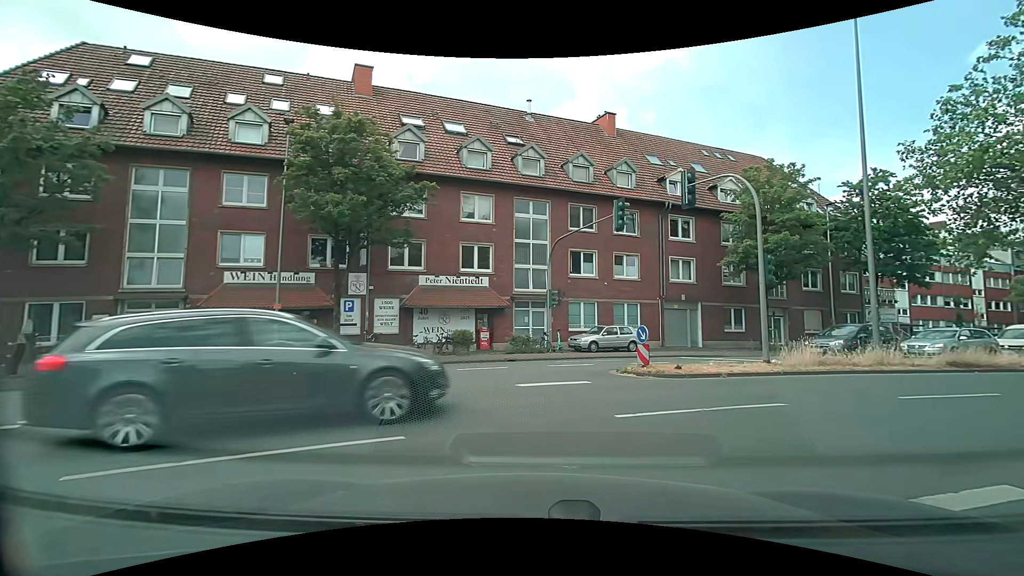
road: residential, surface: asphalt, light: Day
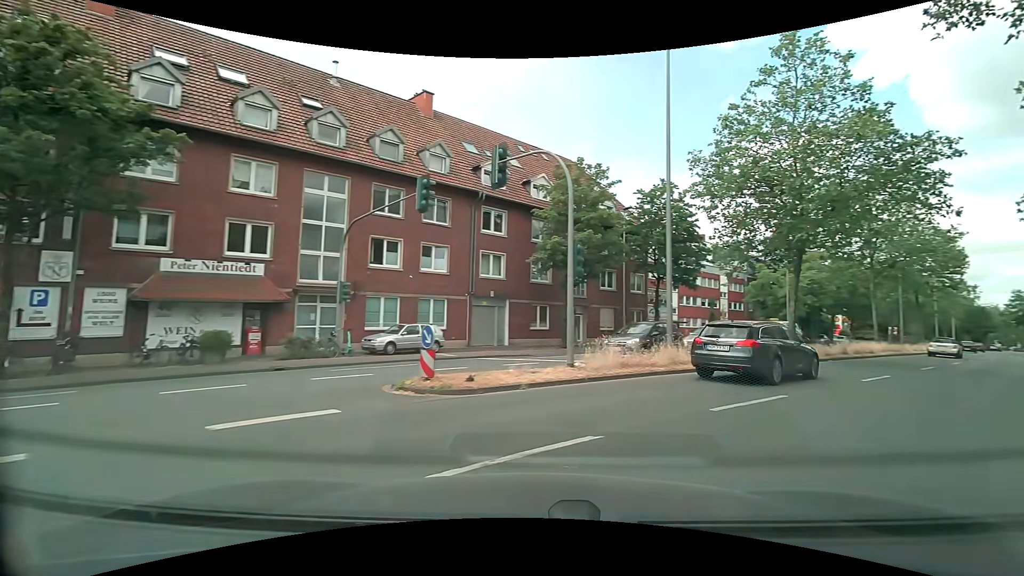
(+0.7, +3.4) m; +21°
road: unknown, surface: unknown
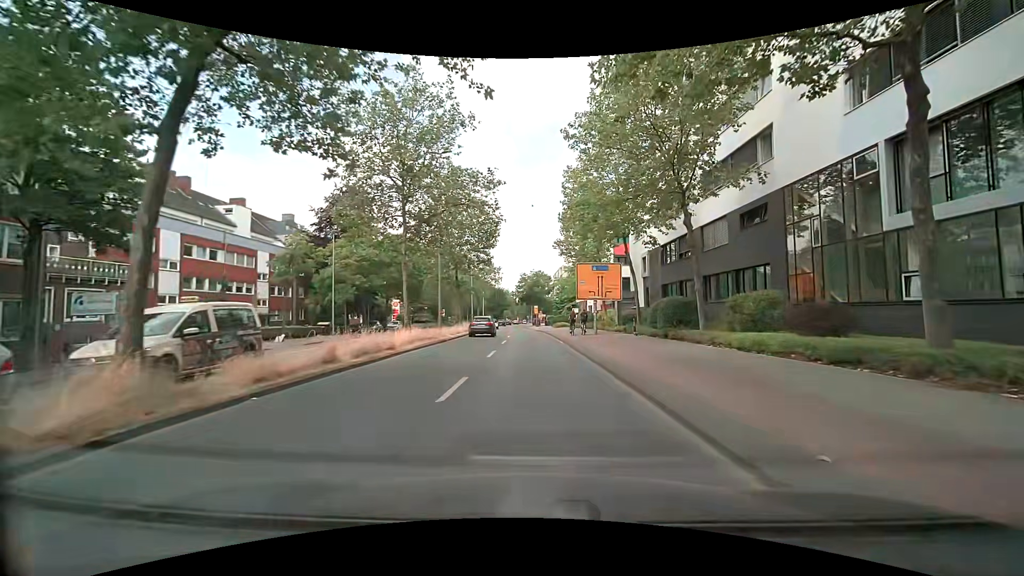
(+10.1, +15.5) m; +45°
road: secondary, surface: asphalt
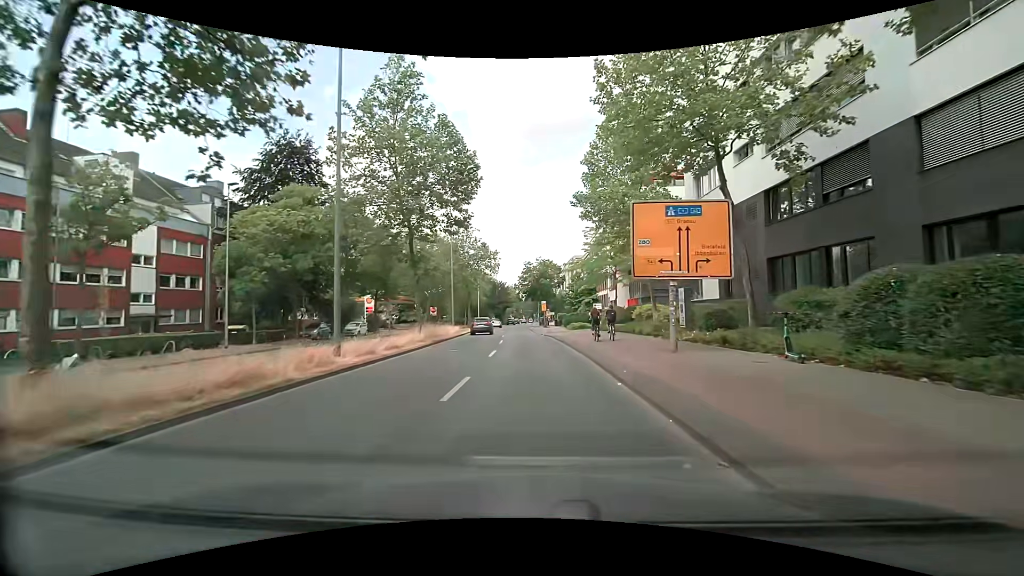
(-0.1, +18.1) m; -1°
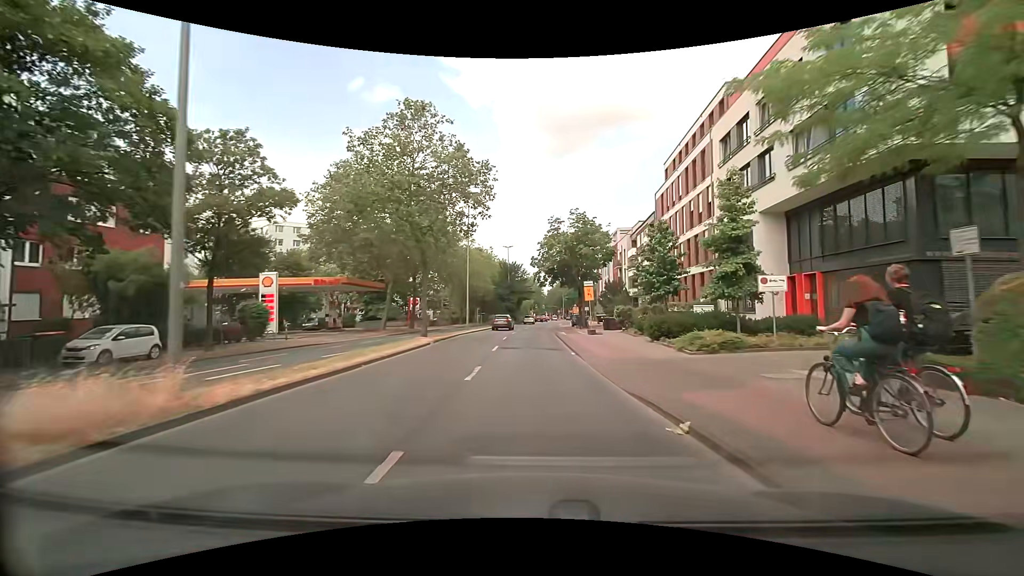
(-0.9, +33.5) m; -3°
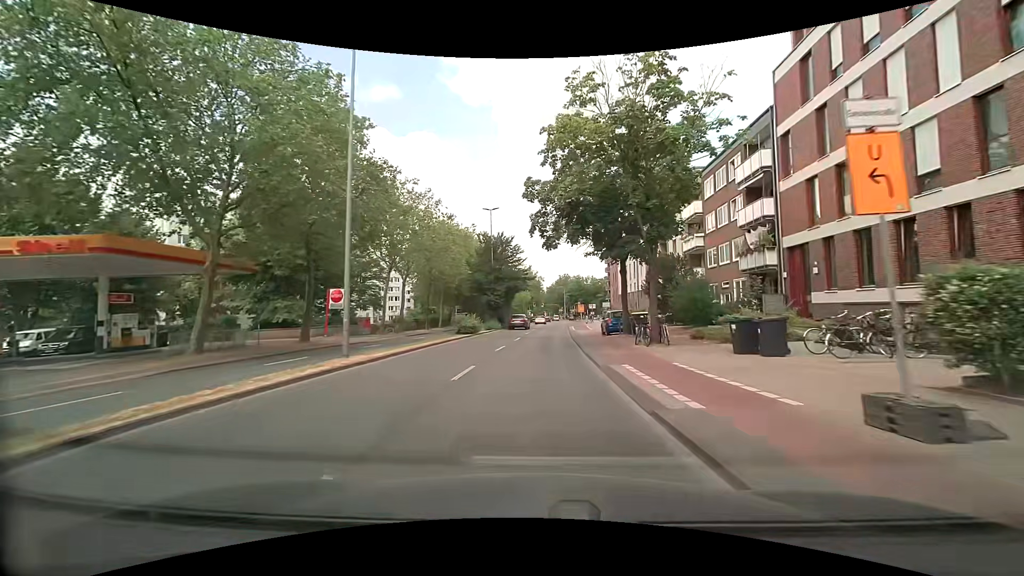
(+0.1, +27.6) m; 0°
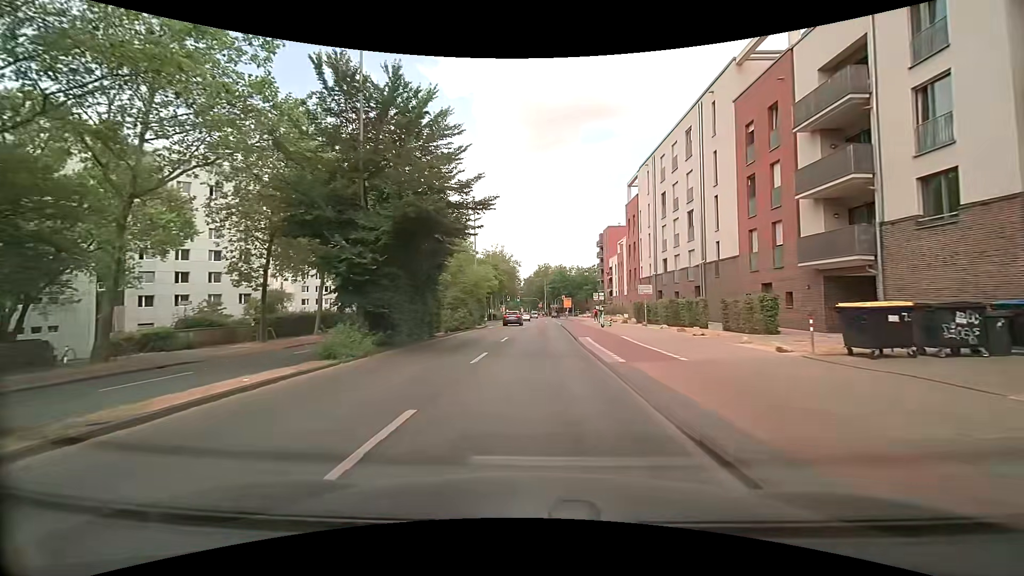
(+0.9, +33.6) m; +2°
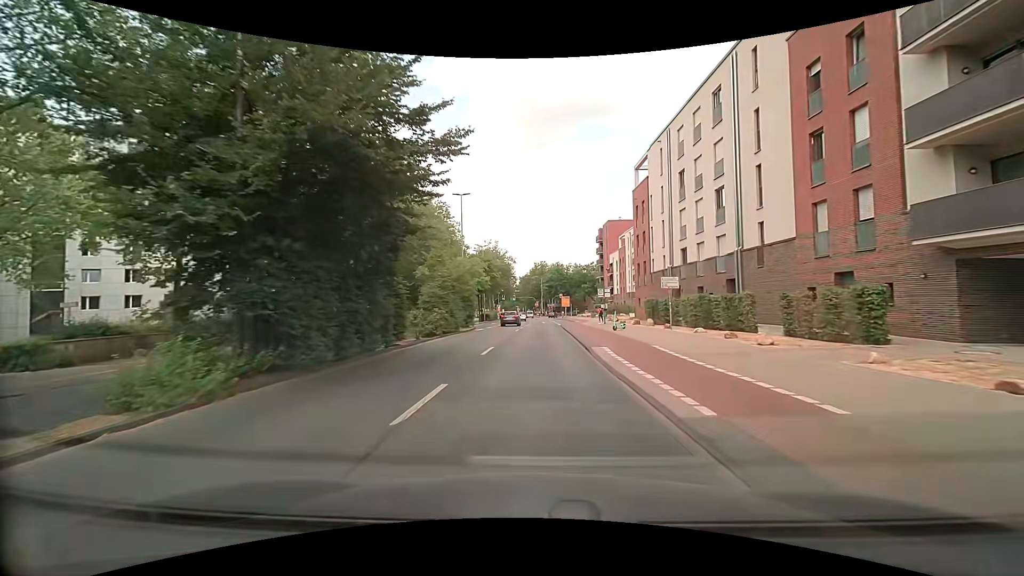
(+0.1, +6.7) m; +1°
